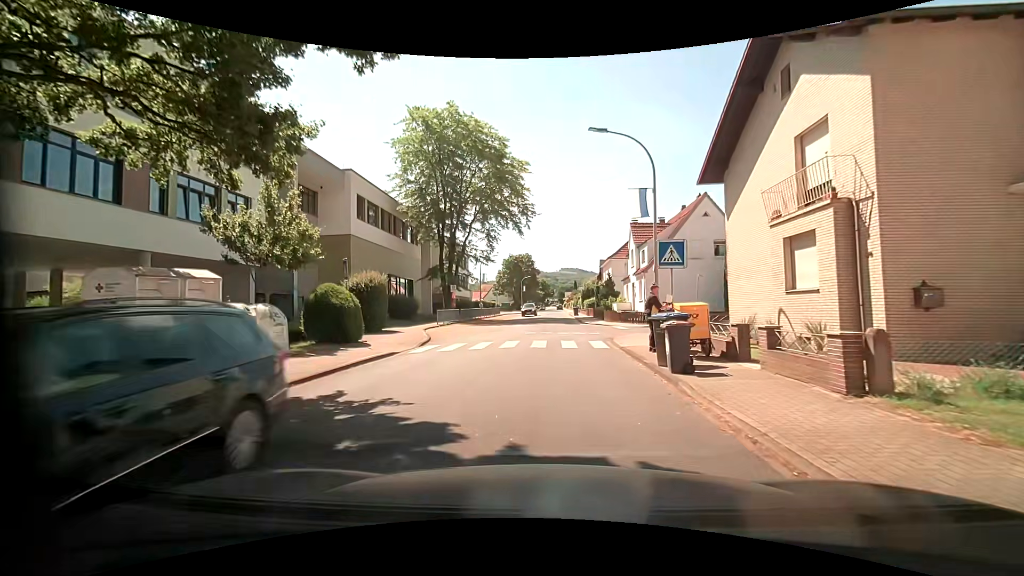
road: residential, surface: asphalt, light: Day
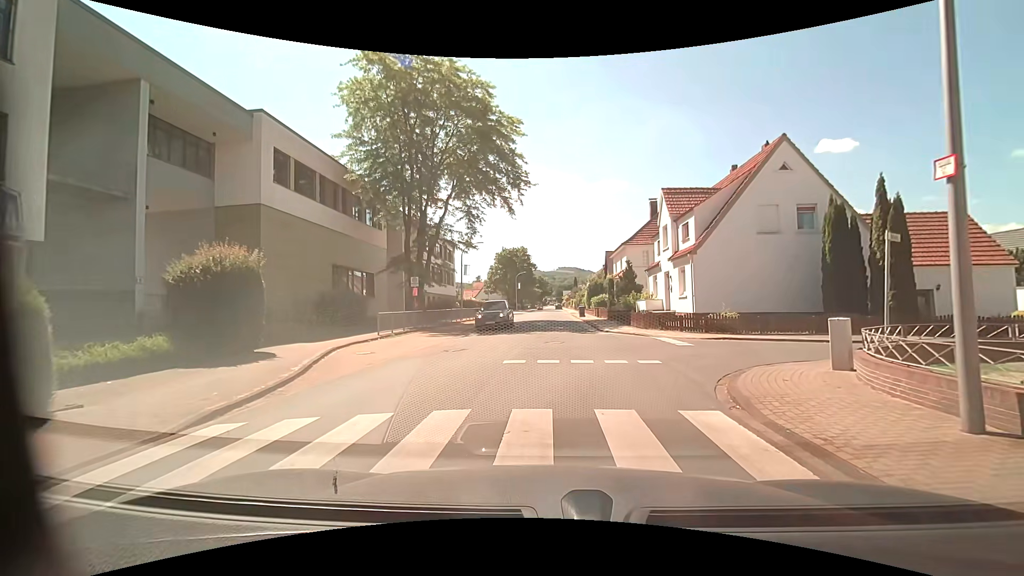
(-0.2, +12.3) m; 0°
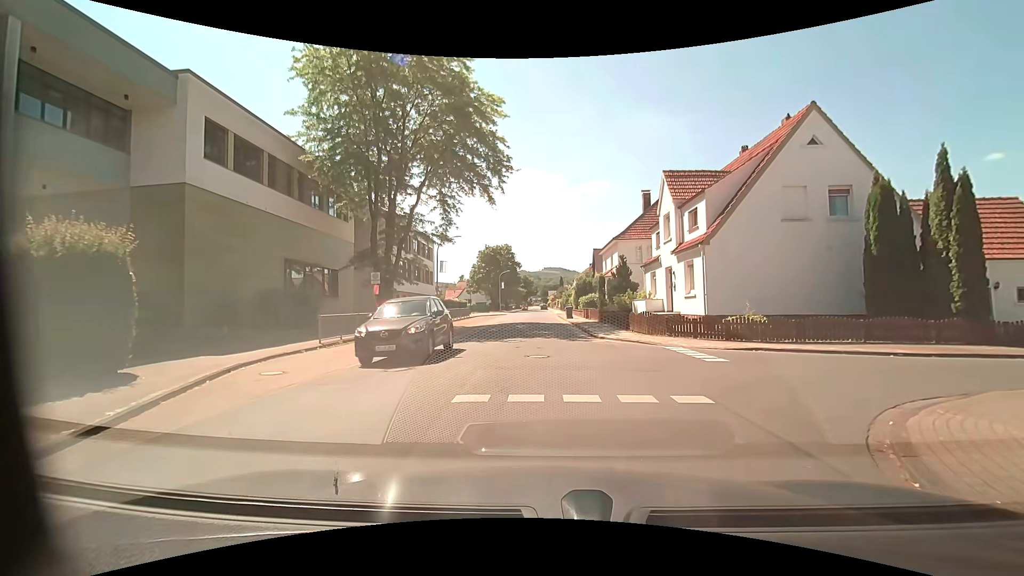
(0.0, +4.3) m; +2°
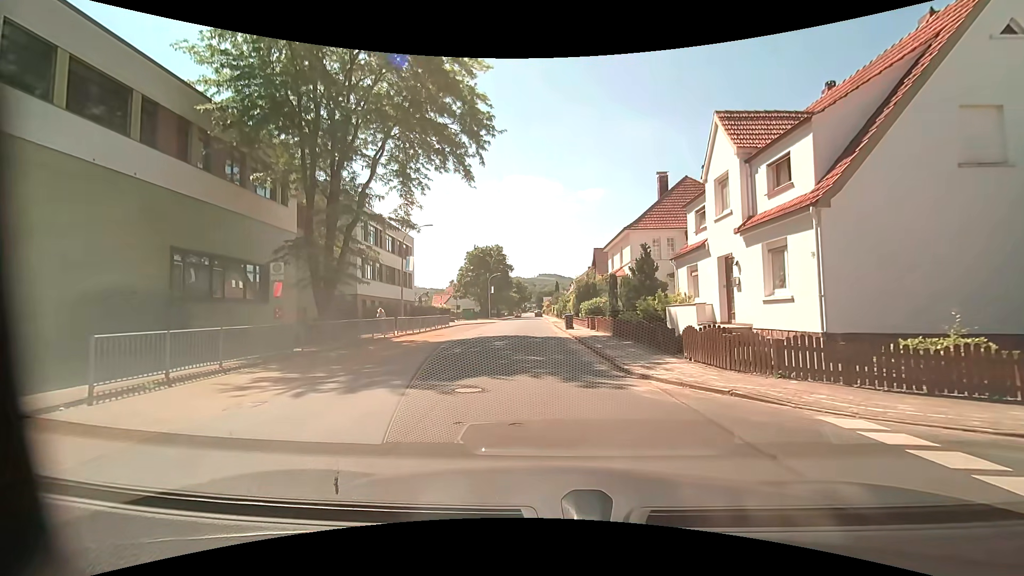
(0.0, +9.5) m; +1°
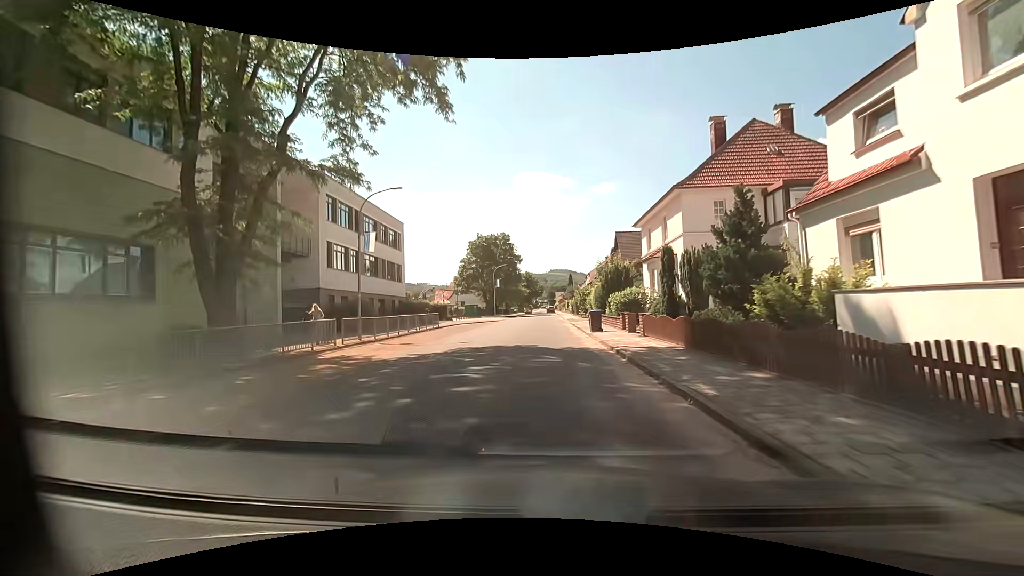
(-0.3, +10.7) m; -2°
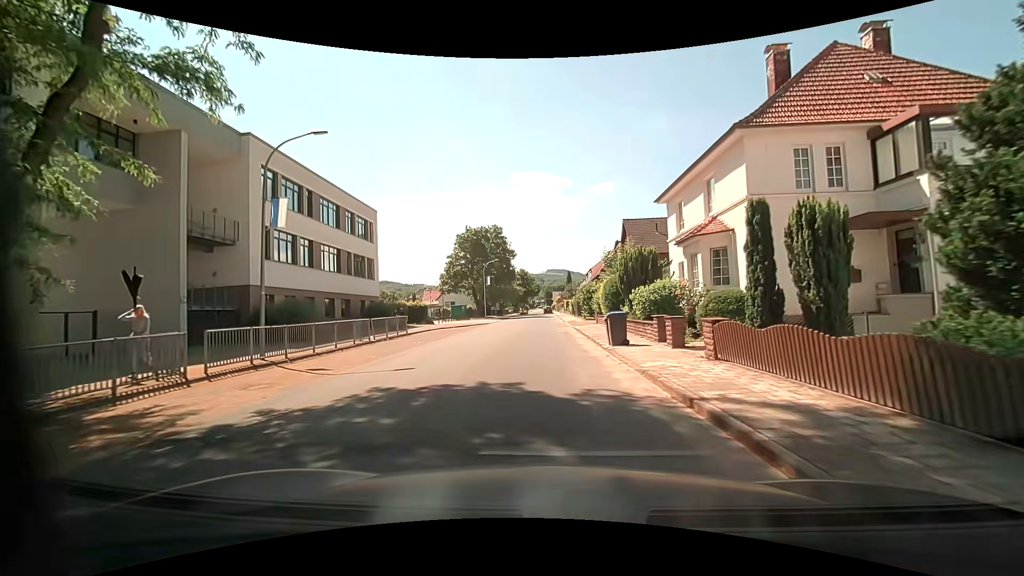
(0.0, +8.3) m; 0°
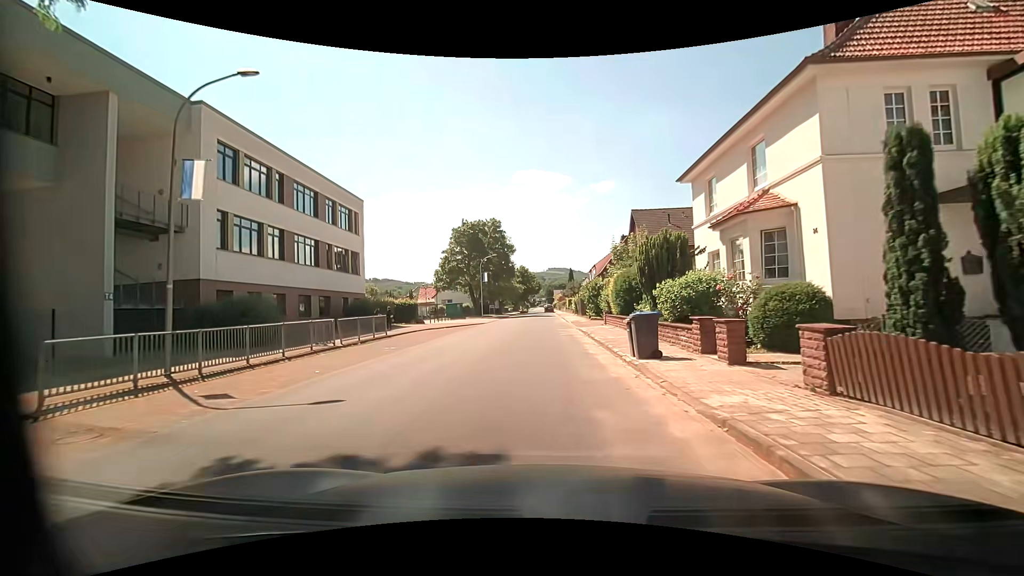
(0.0, +4.2) m; 0°
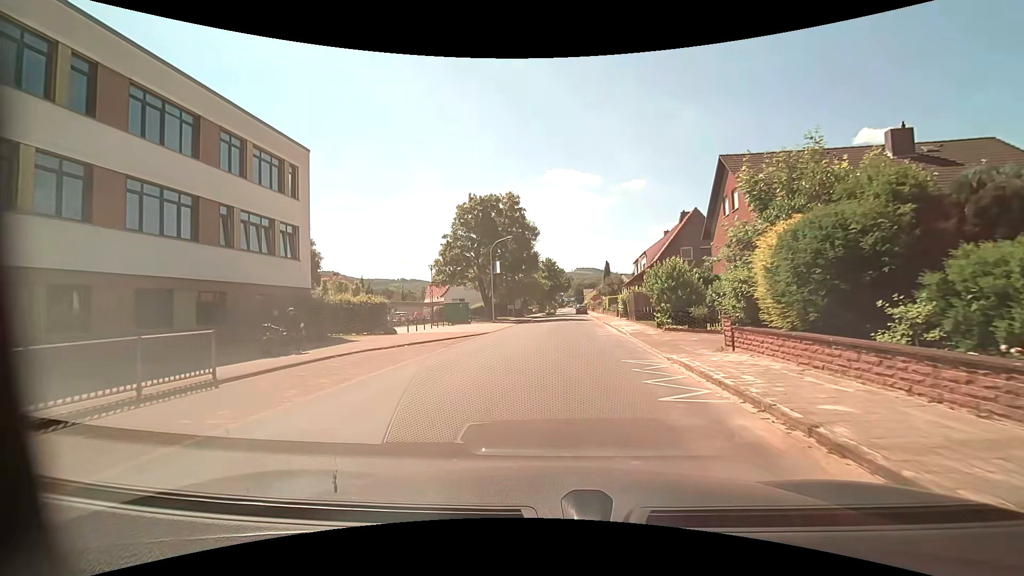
(-0.3, +16.2) m; -3°
(0, +10) (0, +20) (+1, +30) (+2, +40) (+3, +50) (+3, +60) (+3, +70) (+3, +80) (+3, +90) (+4, +100) m
